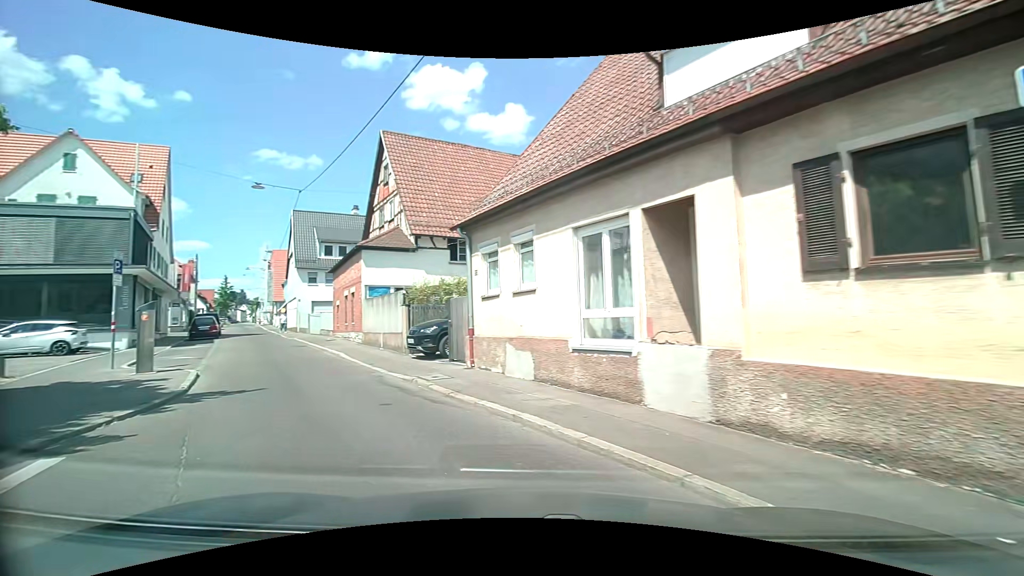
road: tertiary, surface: asphalt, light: Day
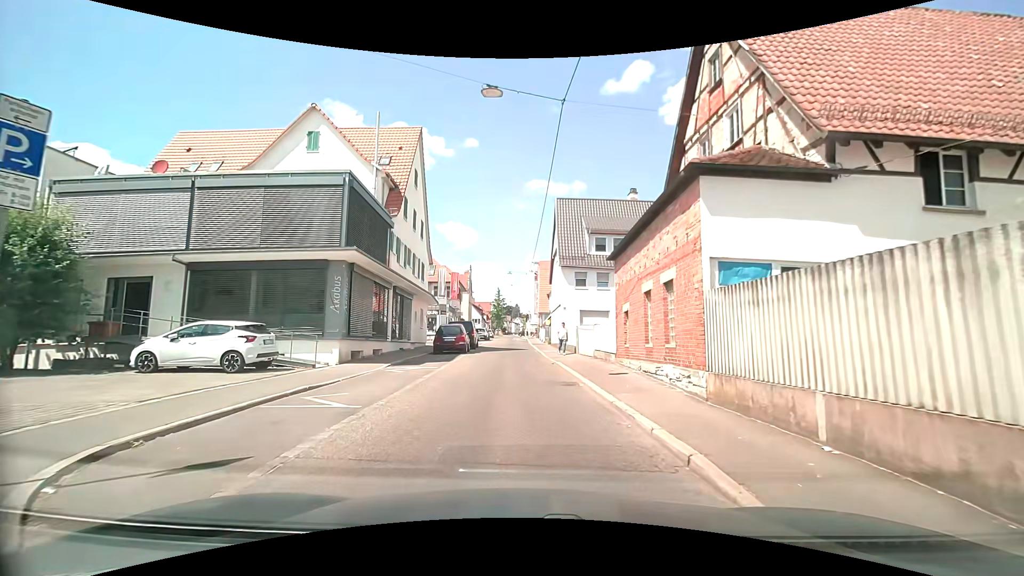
(-4.8, +12.3) m; -31°
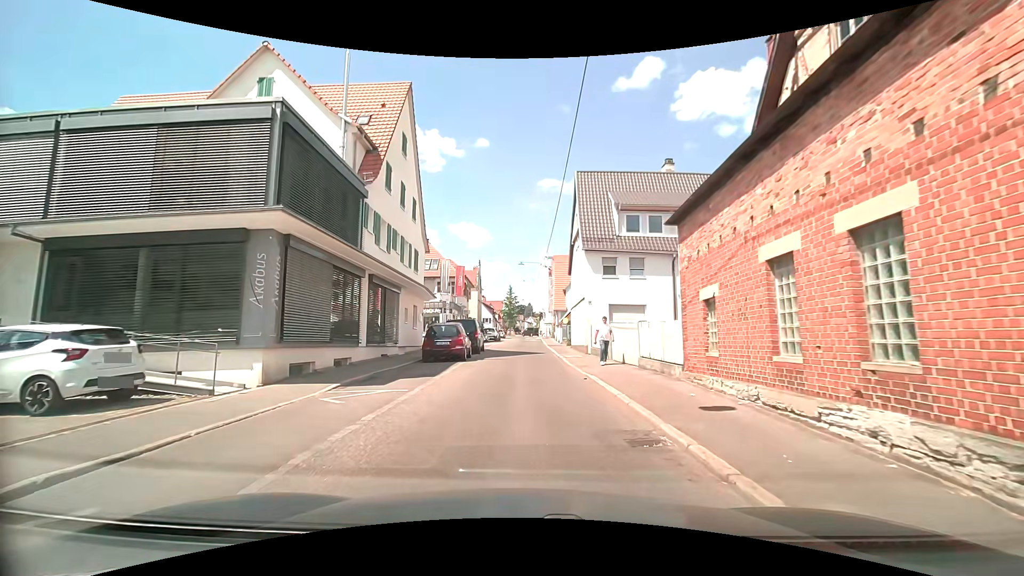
(-0.1, +6.2) m; -1°
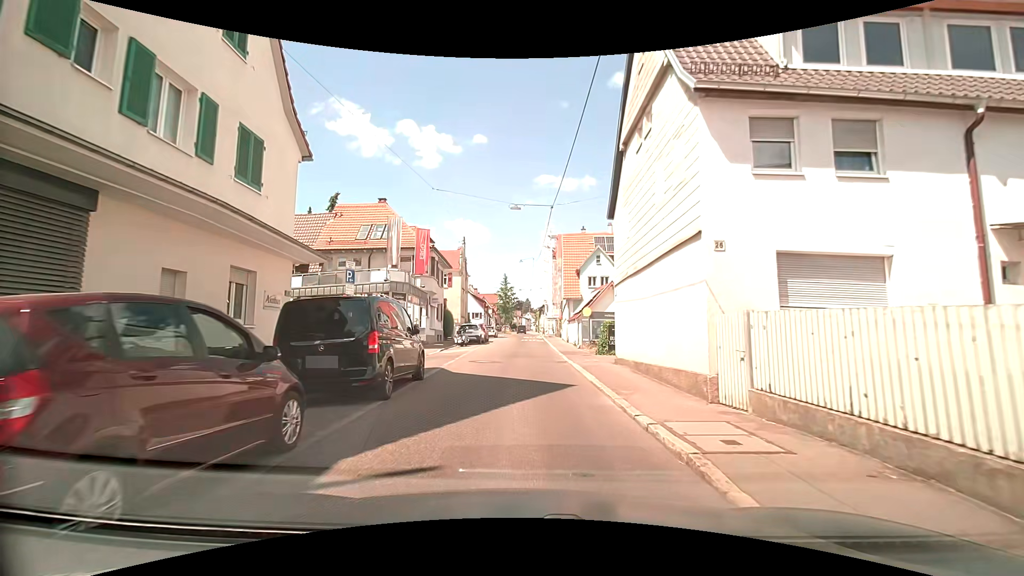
(-0.3, +17.6) m; -1°
(0, +10) (0, +20) (0, +30) (0, +40) (0, +50) (0, +60) (0, +70) (0, +80) (0, +90) (0, +100) m
